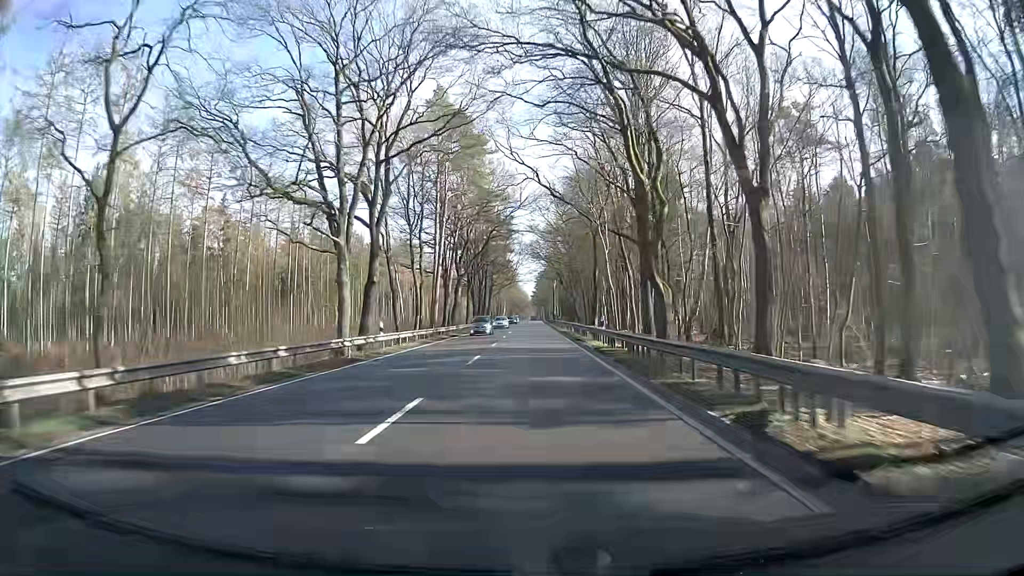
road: primary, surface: asphalt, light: Day
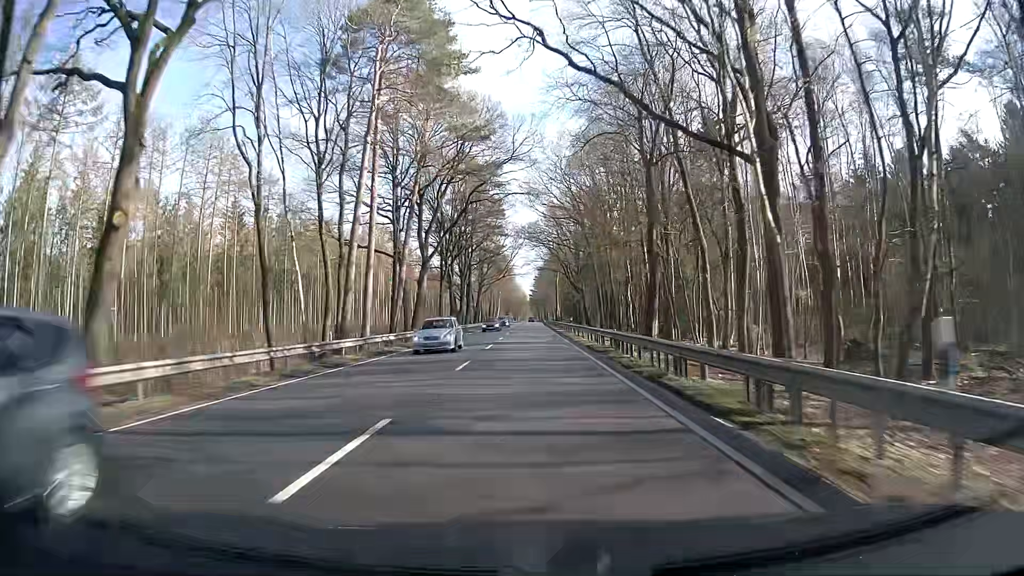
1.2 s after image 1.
(0.0, +26.5) m; 0°
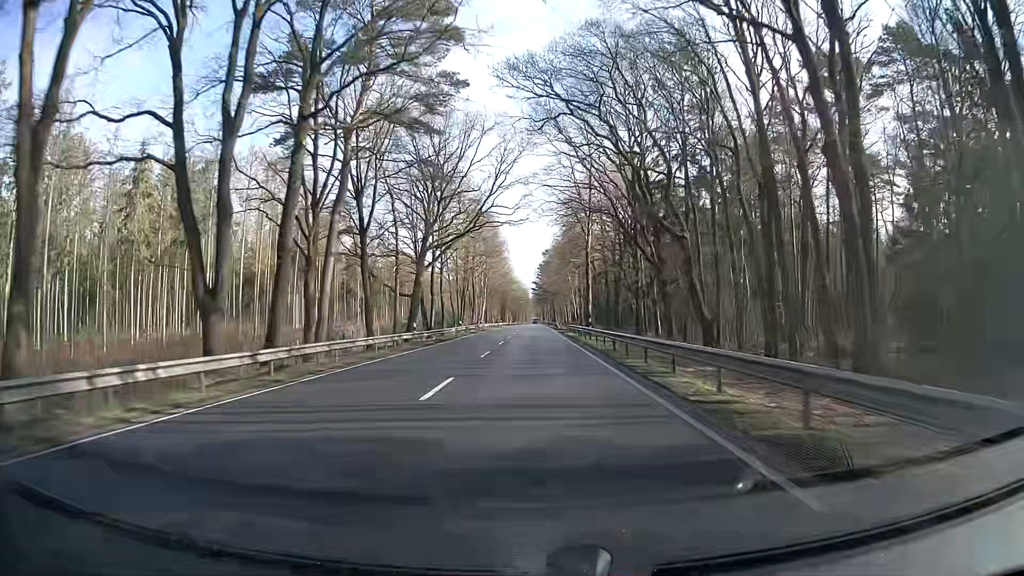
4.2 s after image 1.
(-0.5, +66.2) m; 0°
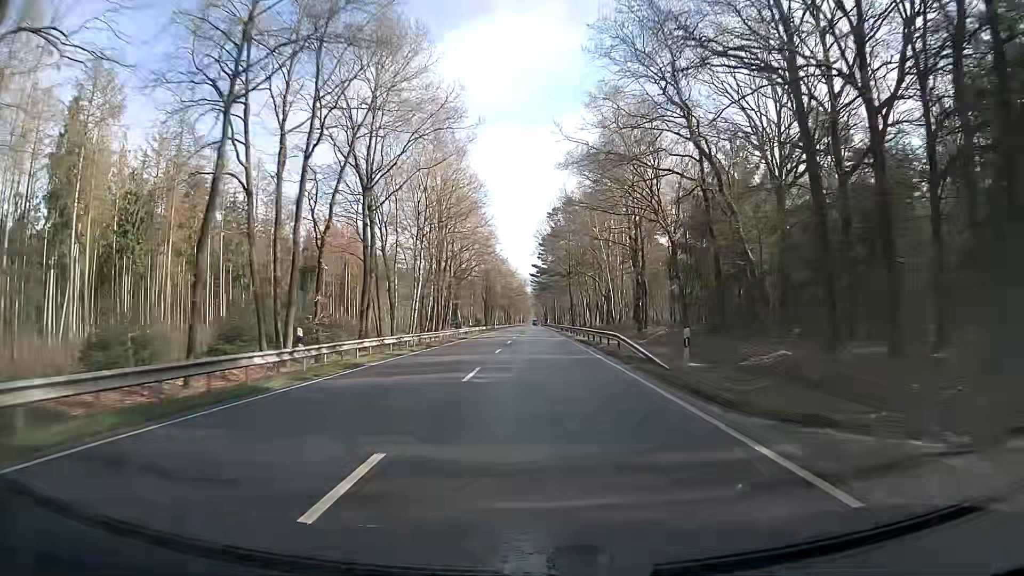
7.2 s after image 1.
(-0.1, +69.2) m; 0°
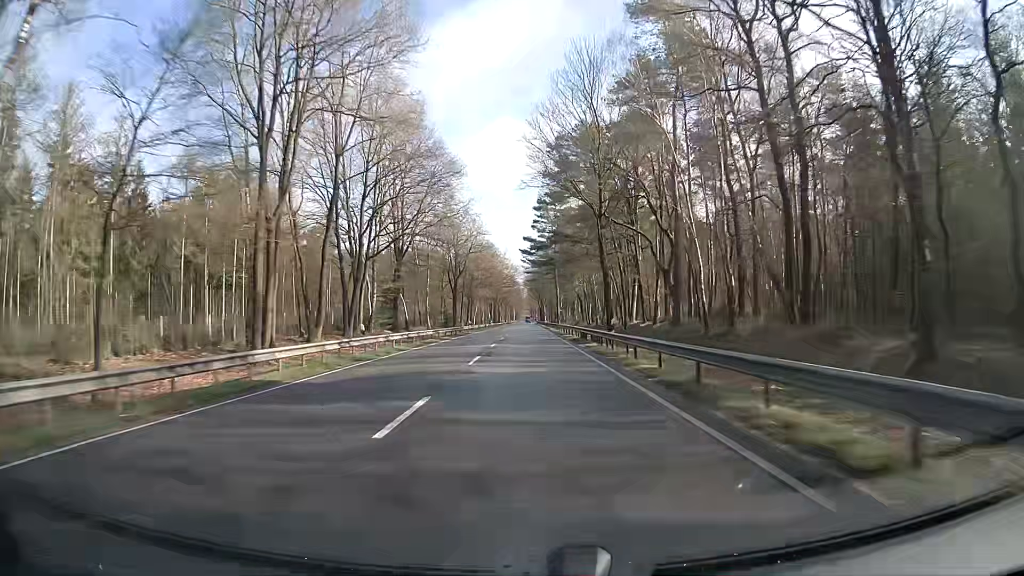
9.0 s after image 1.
(+0.5, +43.5) m; +1°
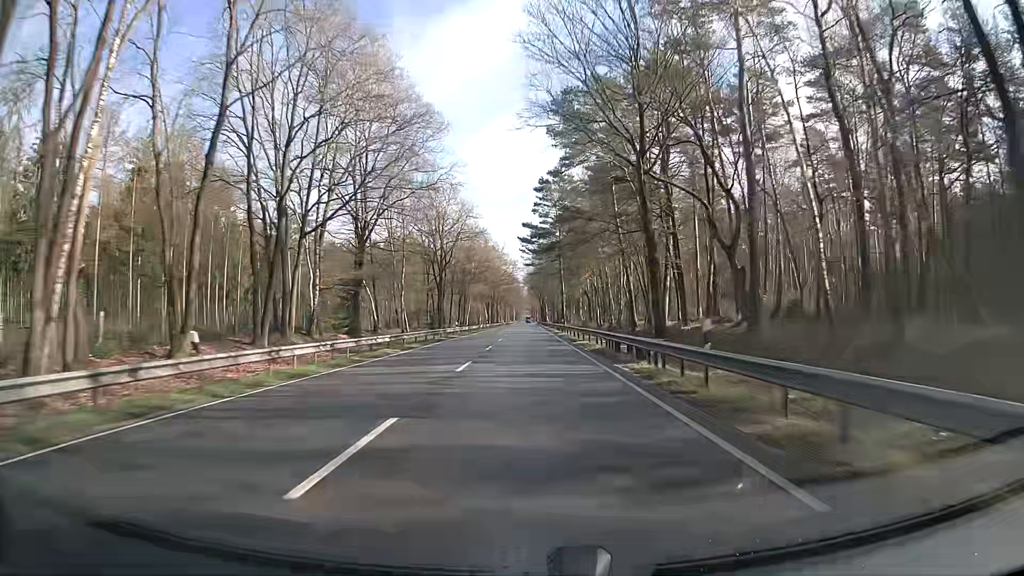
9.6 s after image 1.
(0.0, +14.7) m; 0°
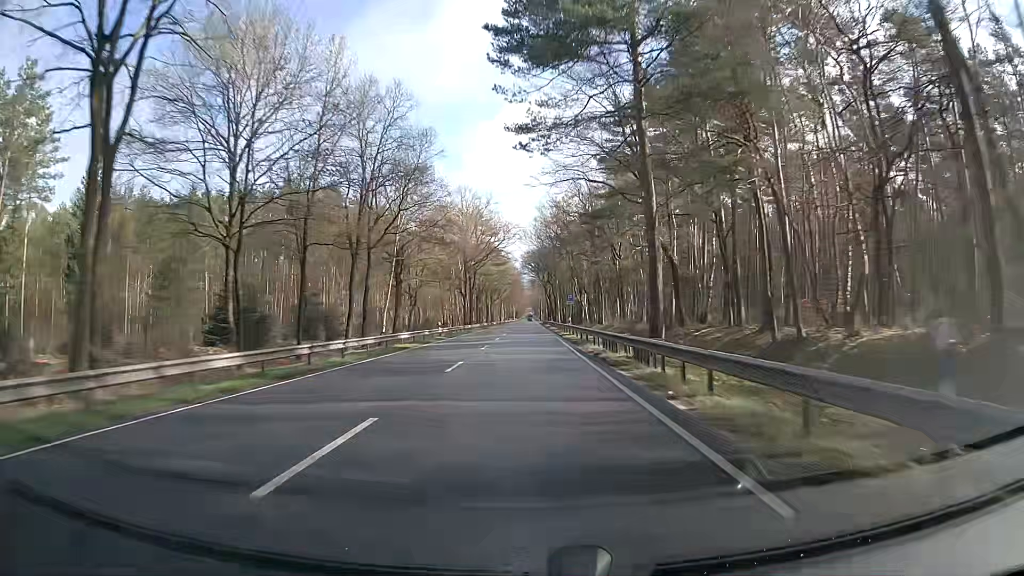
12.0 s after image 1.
(-0.1, +60.5) m; 0°
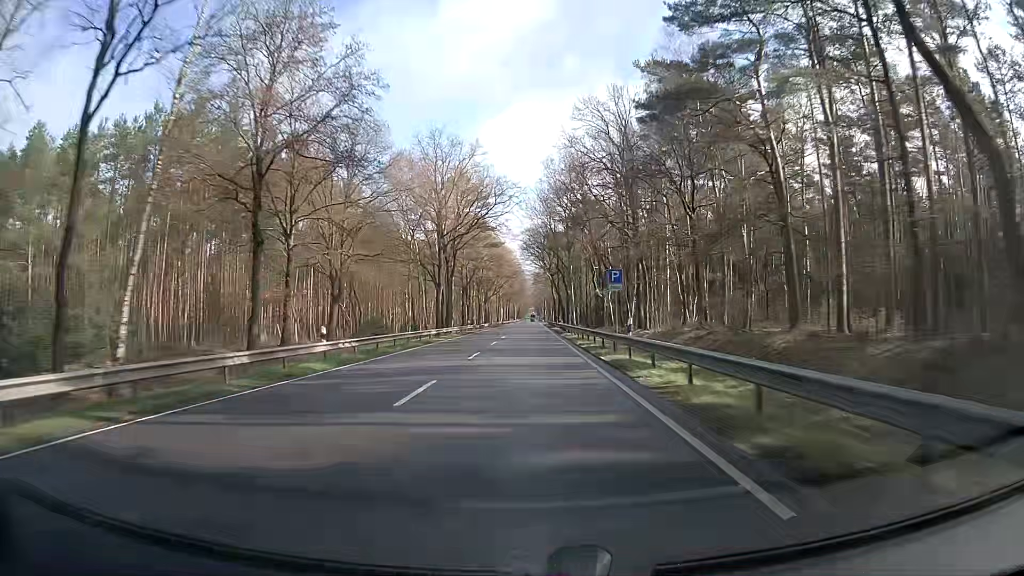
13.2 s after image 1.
(0.0, +30.8) m; 0°
(0, +10) (0, +20) (0, +30) (0, +40) (0, +50) (-1, +60) (-1, +70) (-1, +80) (-1, +90) (-1, +100) m
